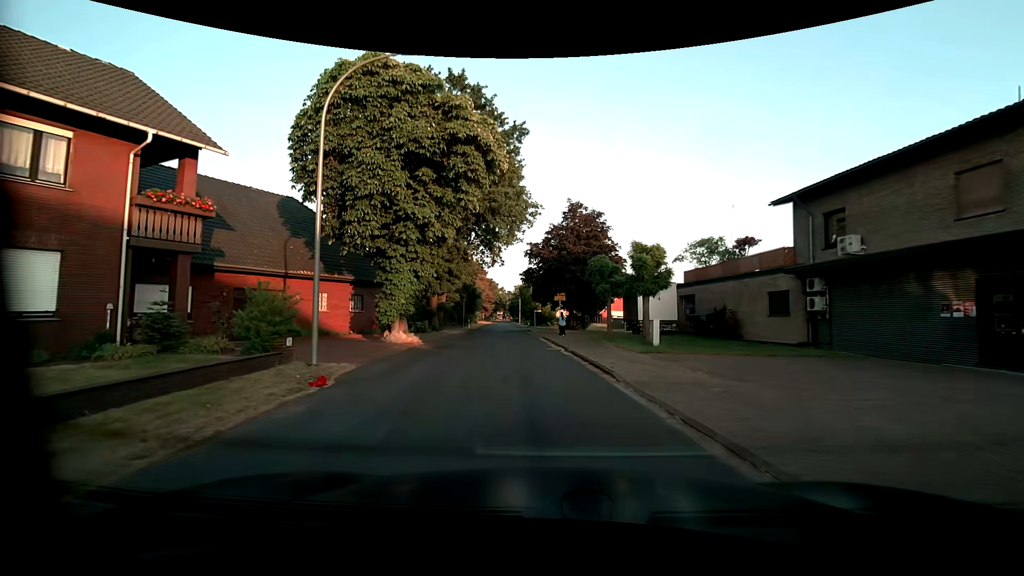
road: unclassified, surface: asphalt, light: Day
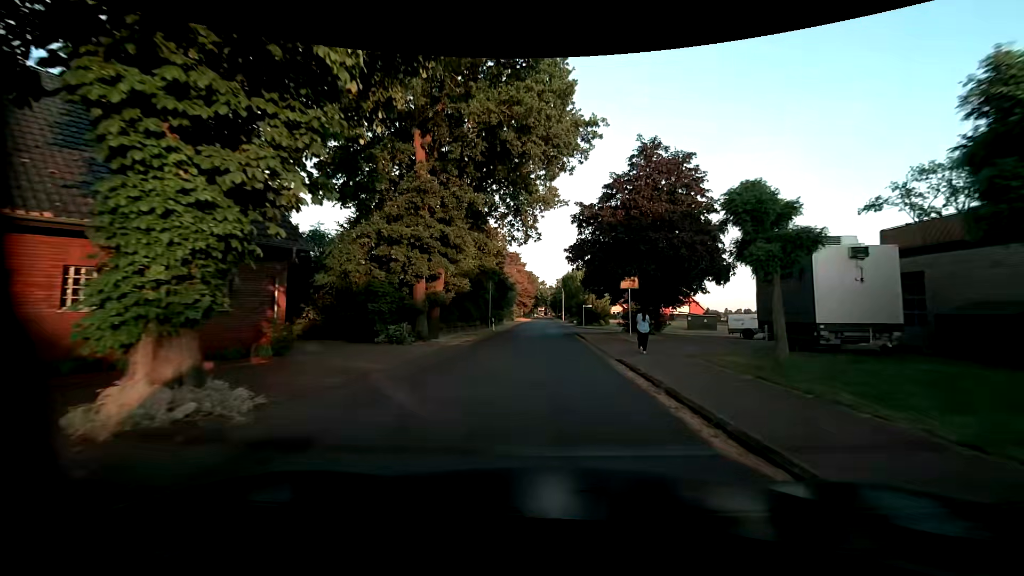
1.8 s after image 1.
(-0.9, +15.4) m; -5°
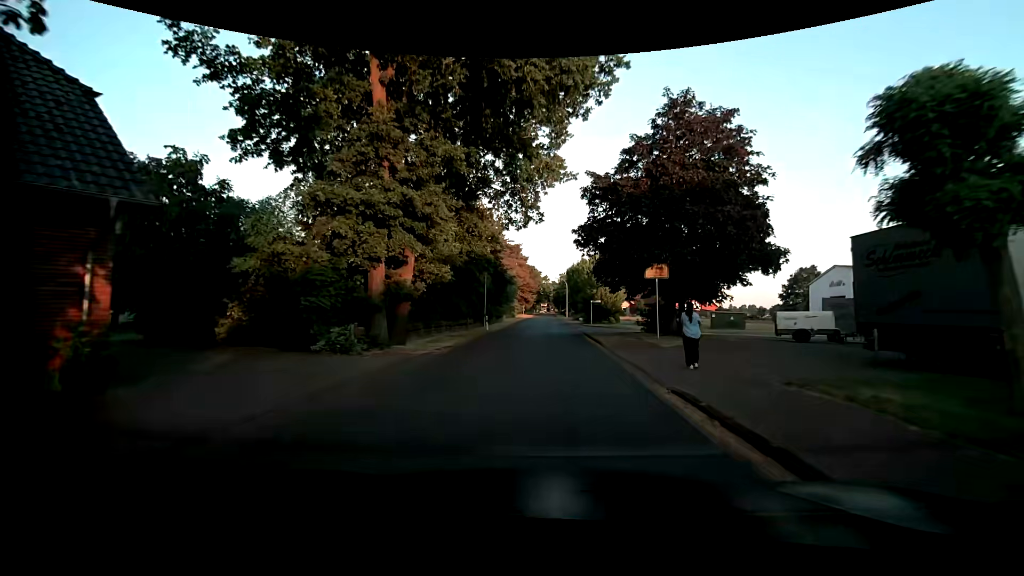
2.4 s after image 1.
(0.0, +5.8) m; +1°
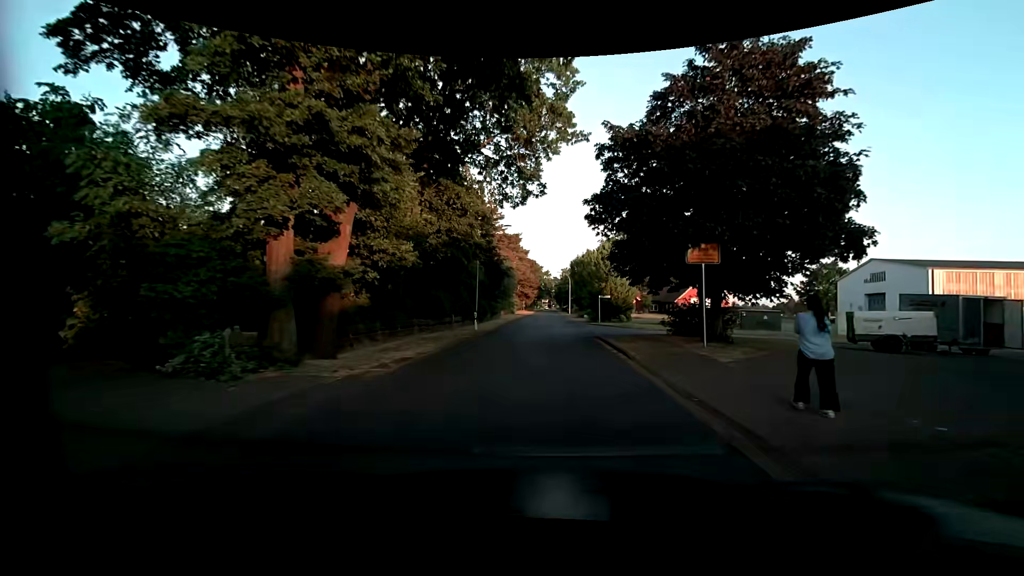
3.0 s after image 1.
(-0.1, +5.7) m; -1°
